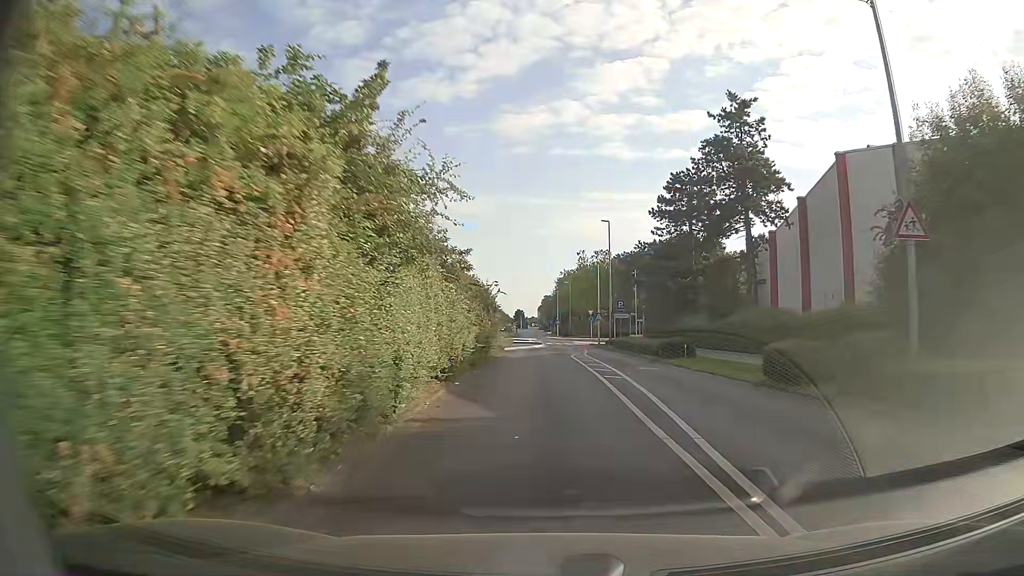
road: secondary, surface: asphalt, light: Day
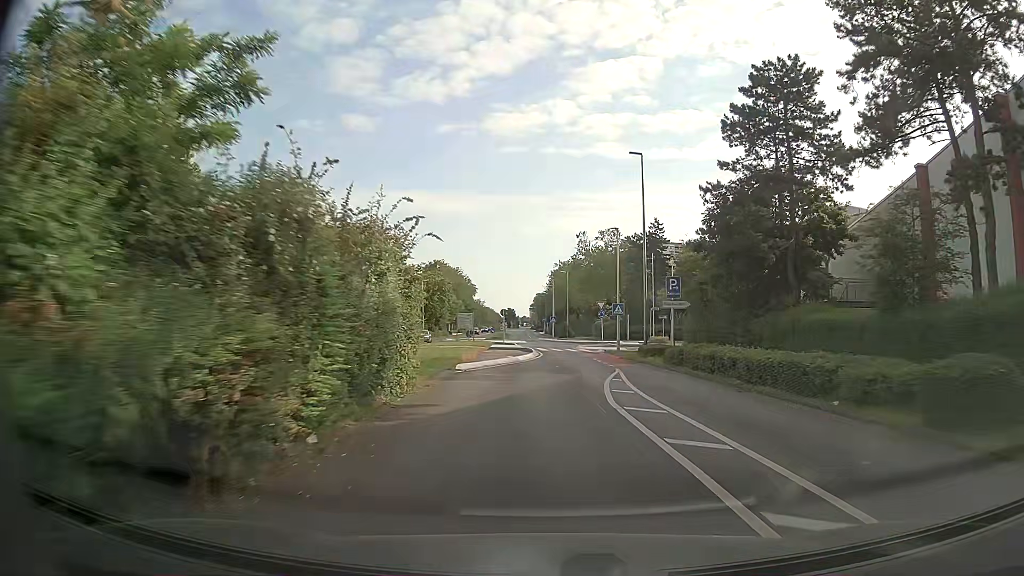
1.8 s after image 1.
(0.0, +22.2) m; +1°
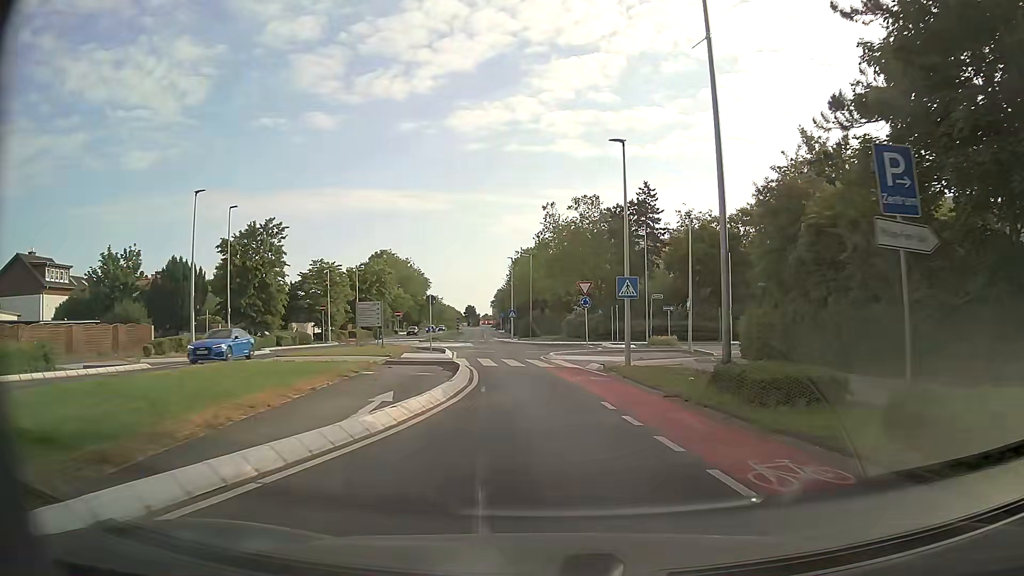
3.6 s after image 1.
(+0.5, +20.5) m; +3°
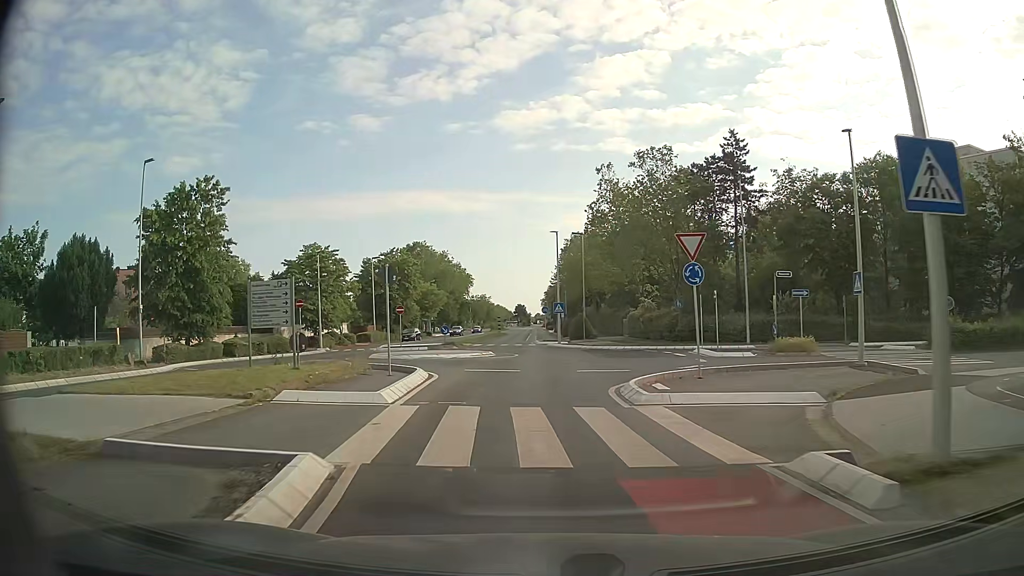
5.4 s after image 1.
(-0.2, +17.3) m; -4°
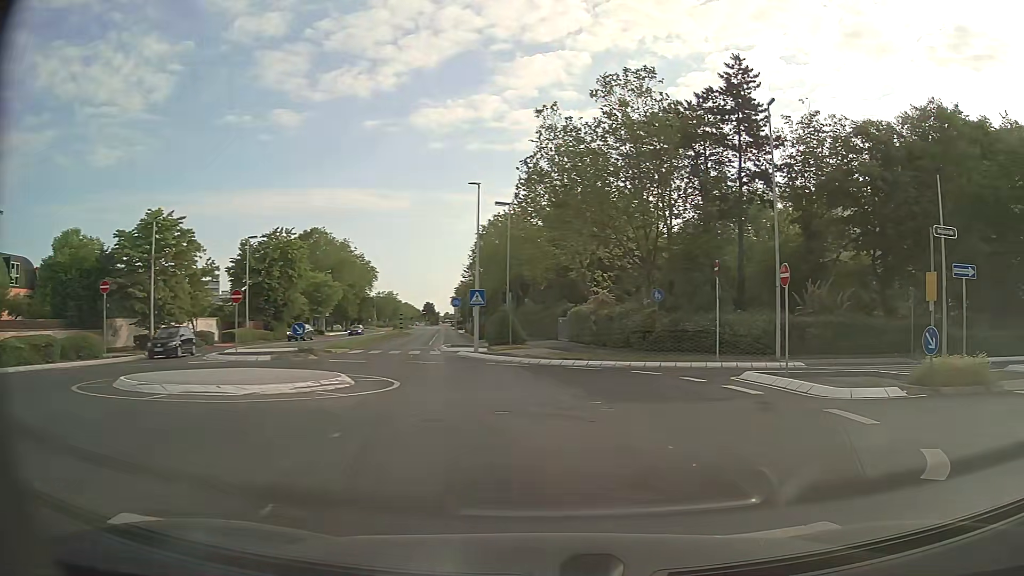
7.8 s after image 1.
(-0.4, +15.8) m; +8°
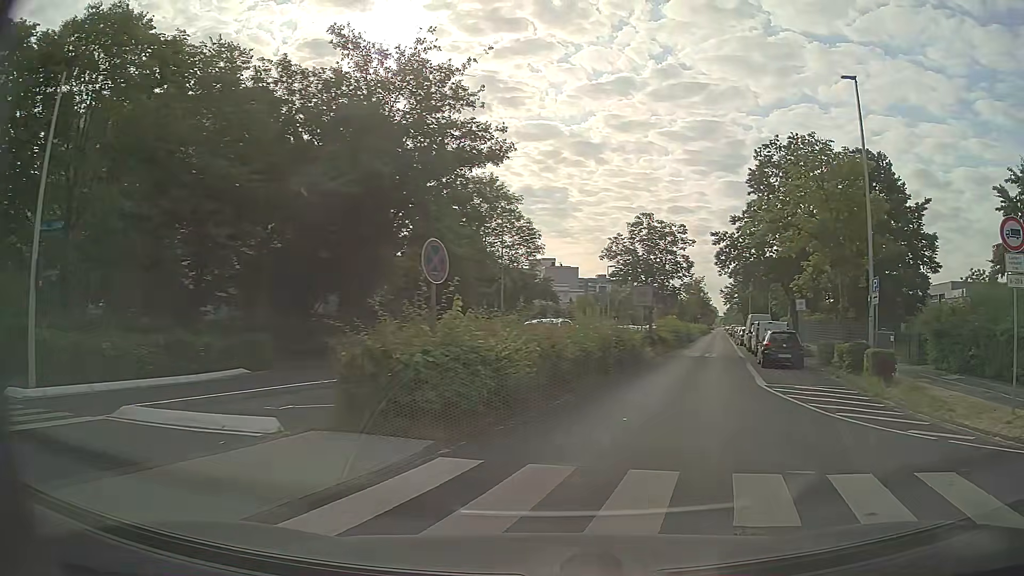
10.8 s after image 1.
(+7.7, +10.2) m; +71°
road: unclassified
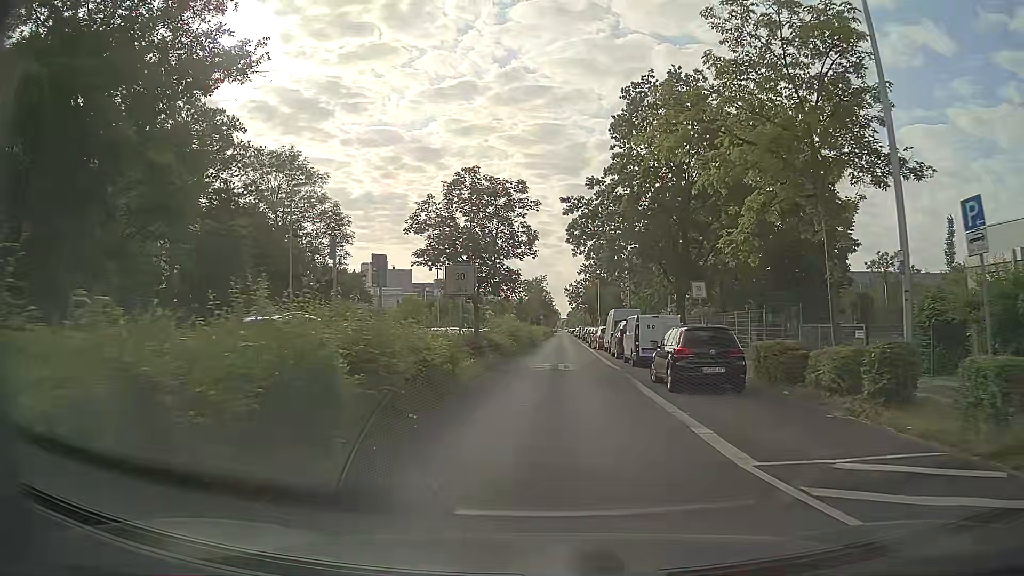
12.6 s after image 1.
(+1.8, +12.0) m; +13°
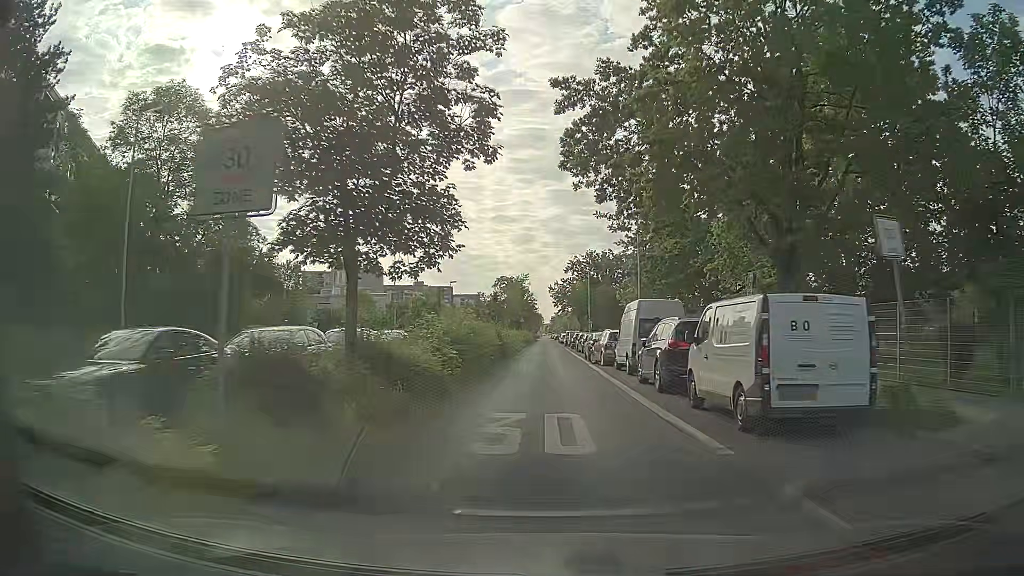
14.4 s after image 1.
(+0.2, +16.2) m; +2°
(0, +10) (0, +20) (0, +30) (0, +40) (-1, +50) (-1, +60) (-1, +70) (-1, +80) (-1, +90) (-1, +100) m
